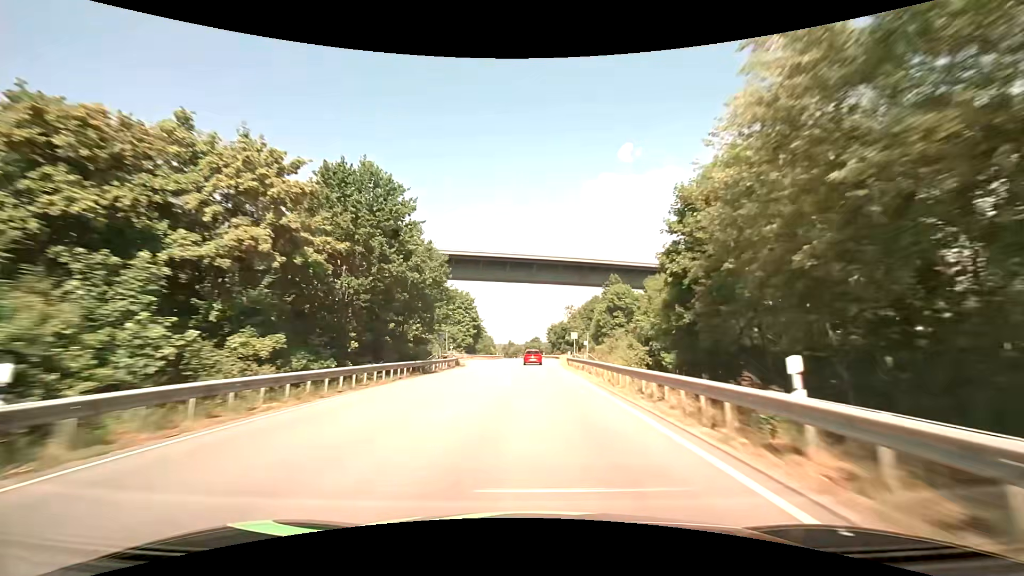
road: primary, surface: asphalt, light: Day
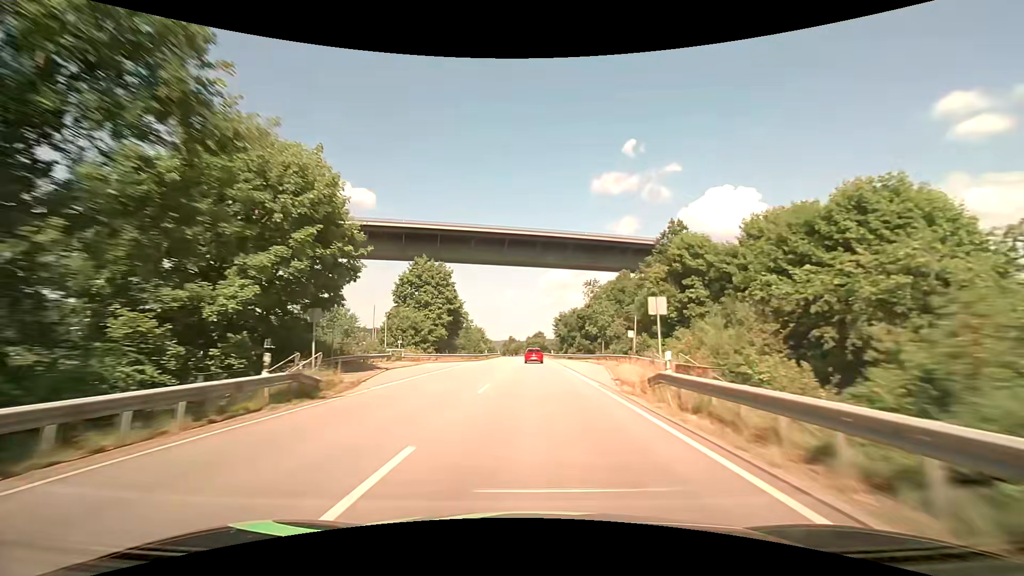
(-0.2, +31.4) m; -1°
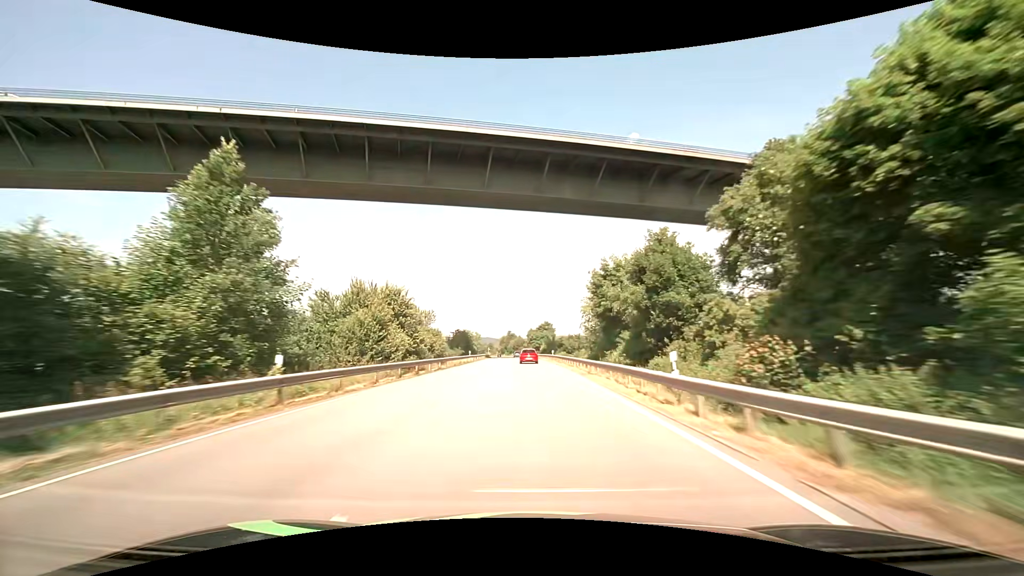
(0.0, +63.2) m; 0°
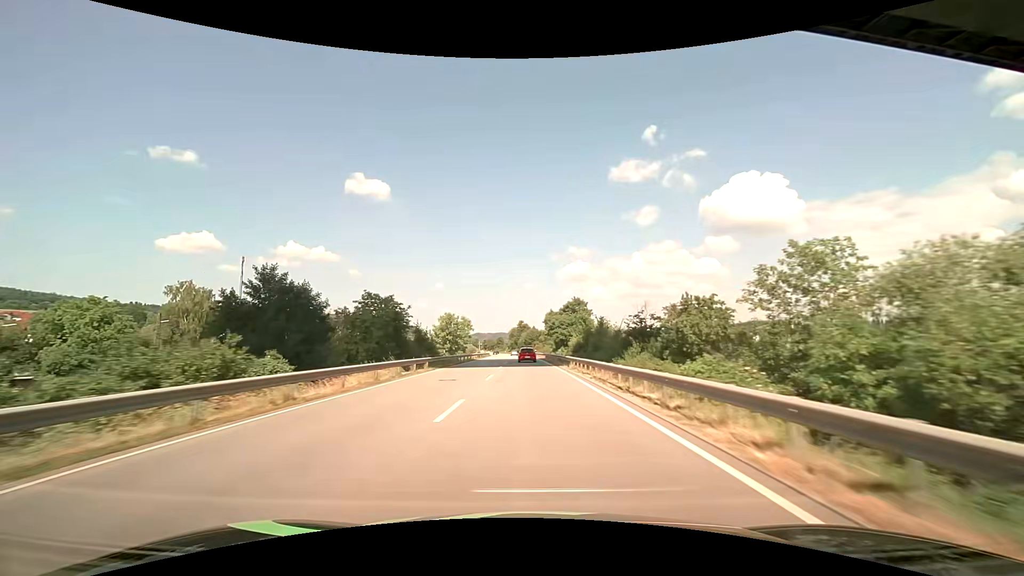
(-1.0, +63.4) m; -2°
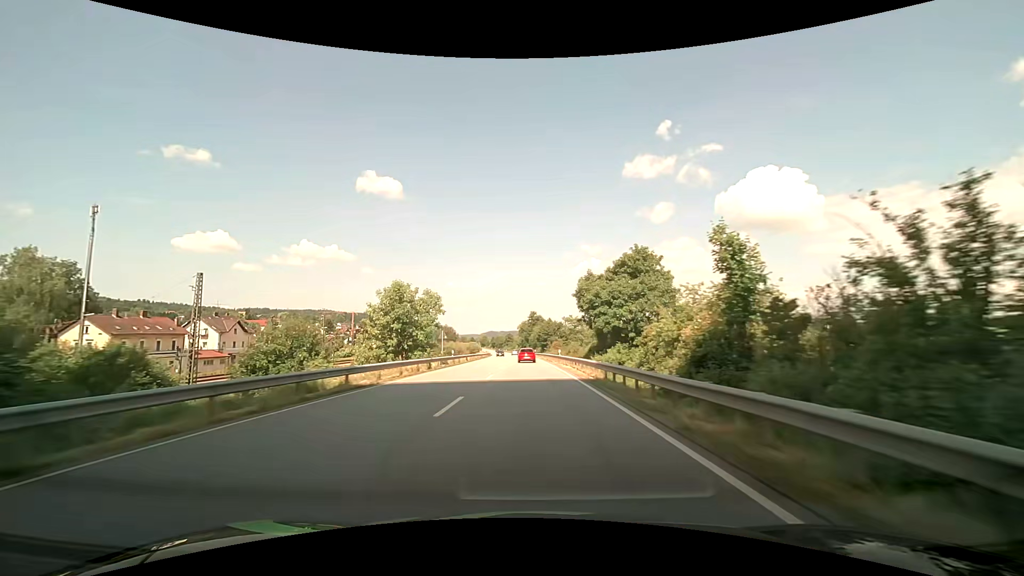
(-0.7, +47.7) m; -2°
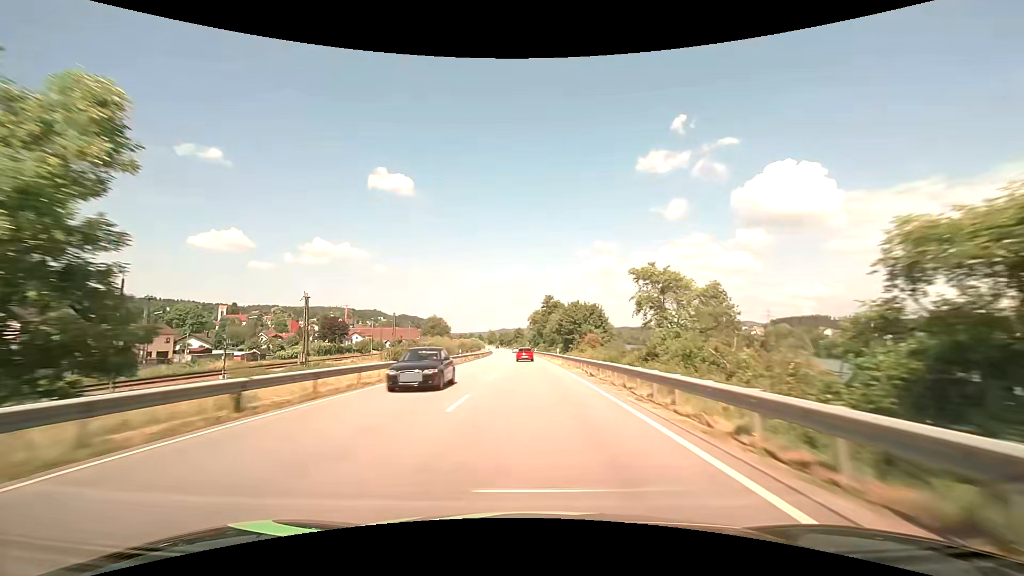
(-0.6, +47.7) m; -1°
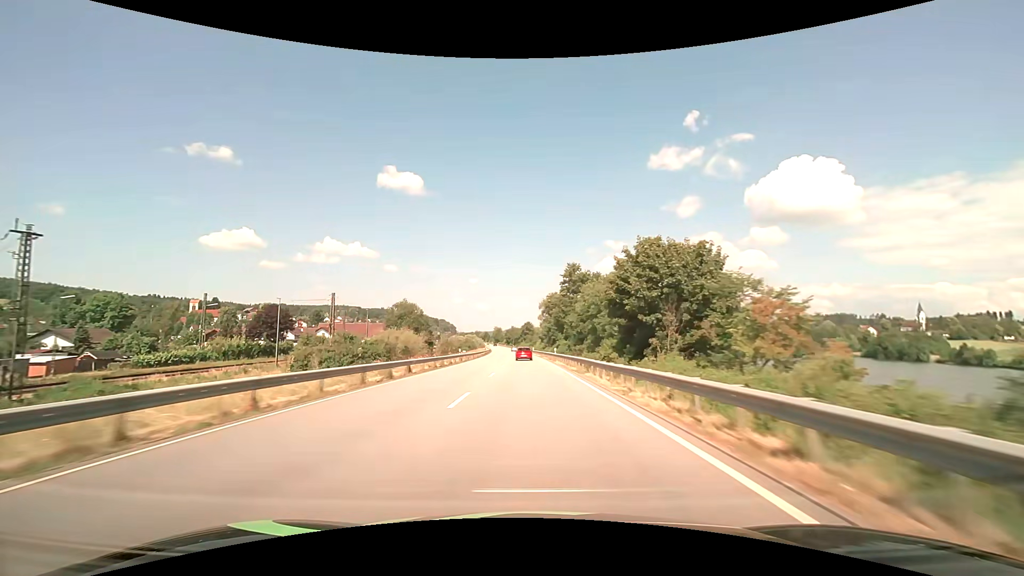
(-0.5, +47.7) m; -1°
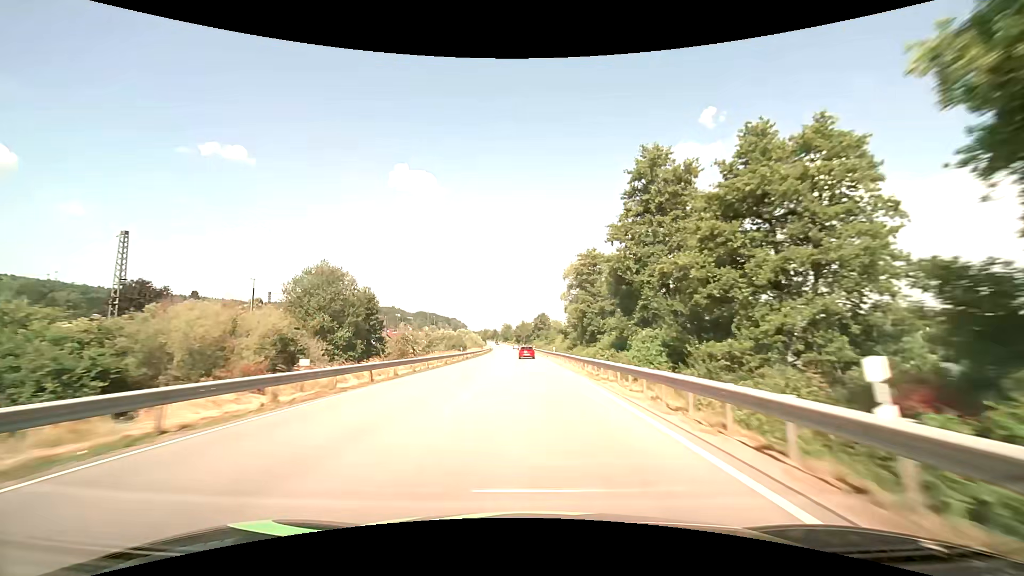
(-0.7, +47.6) m; -2°
(0, +10) (0, +20) (0, +30) (0, +40) (0, +50) (-1, +60) (-1, +70) (-1, +80) (-2, +90) (-2, +100) m
